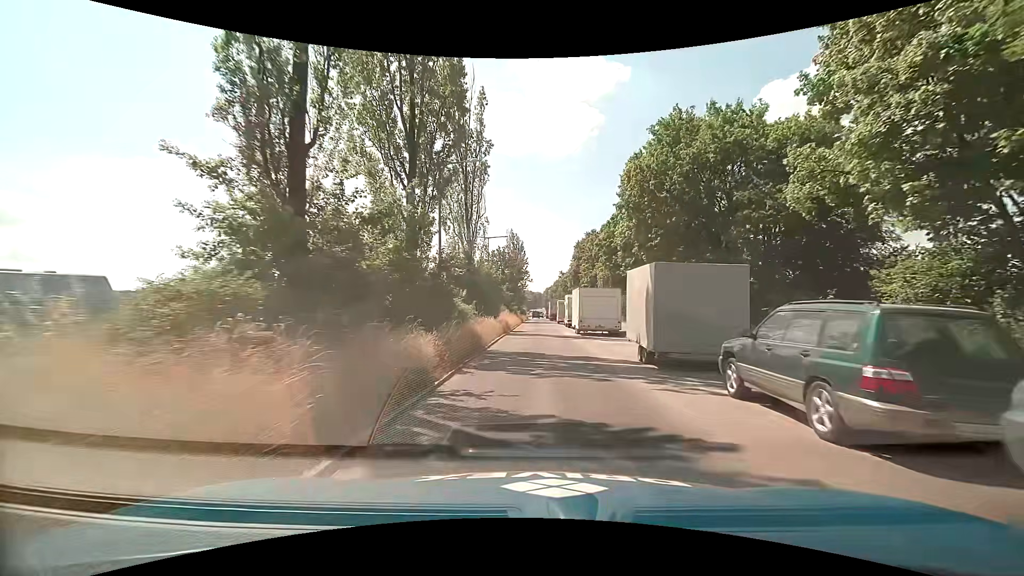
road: secondary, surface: asphalt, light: Day
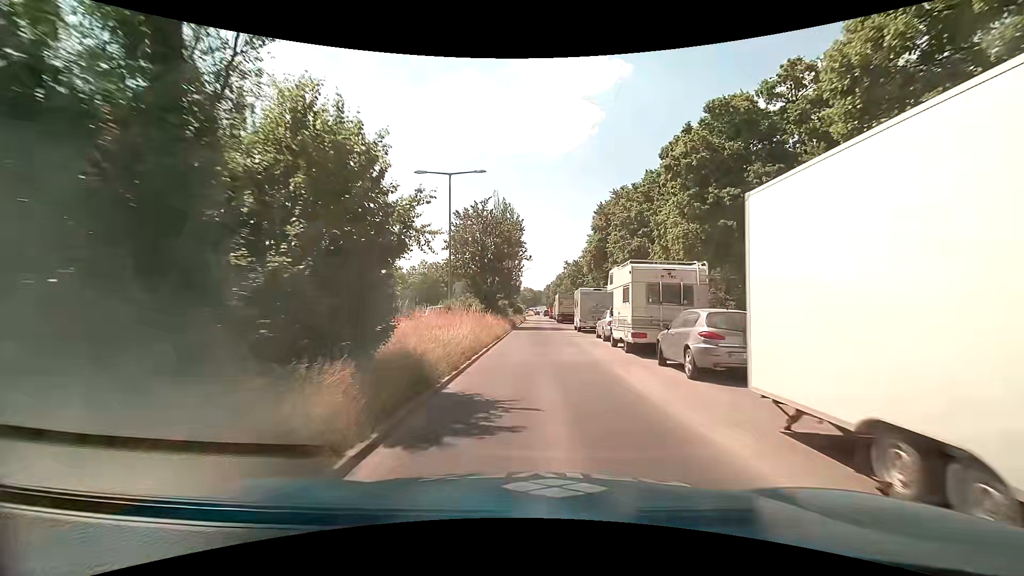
(+0.2, +28.1) m; +1°
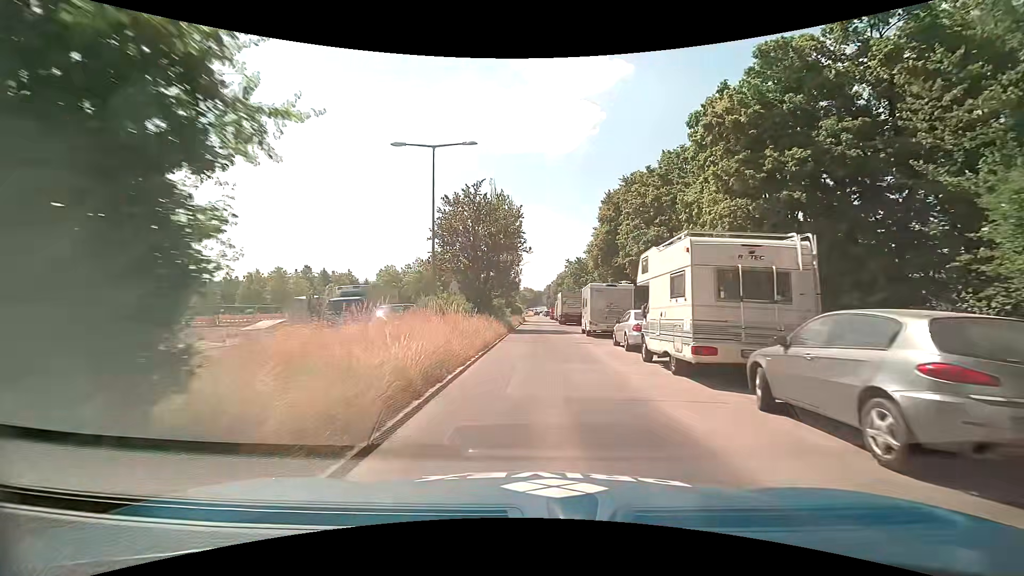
(0.0, +5.6) m; 0°
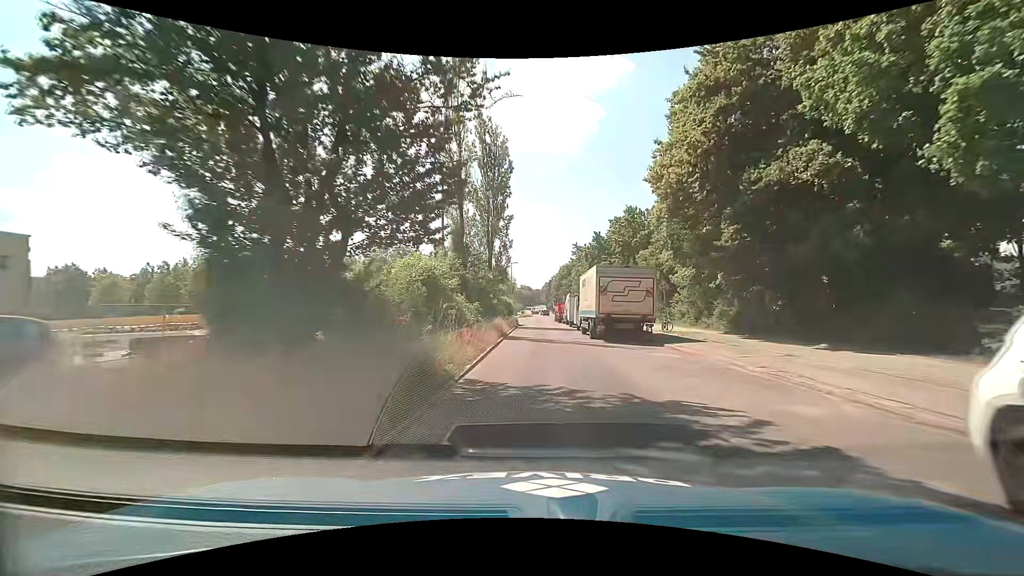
(0.0, +28.9) m; 0°
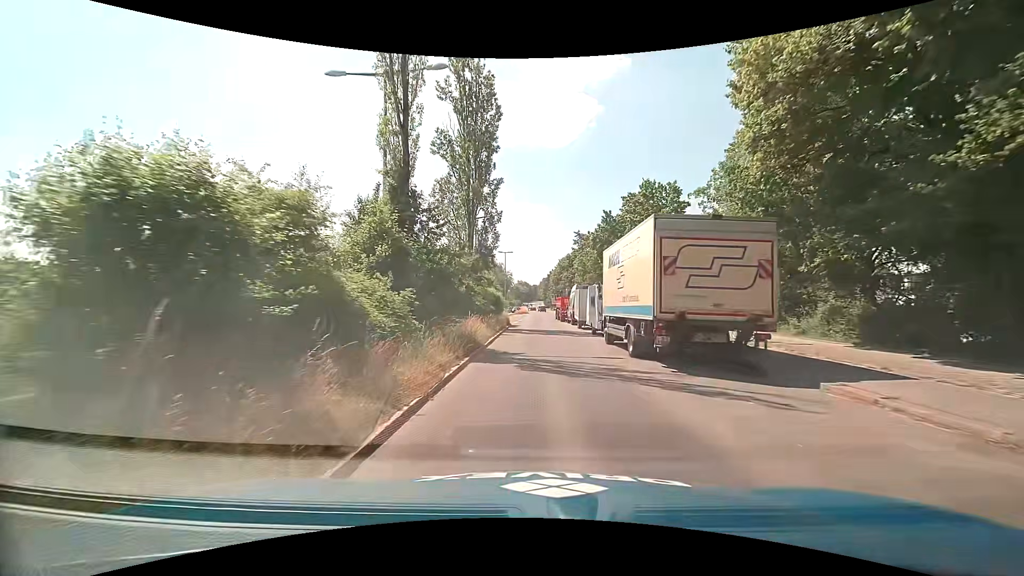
(+0.1, +11.1) m; +1°
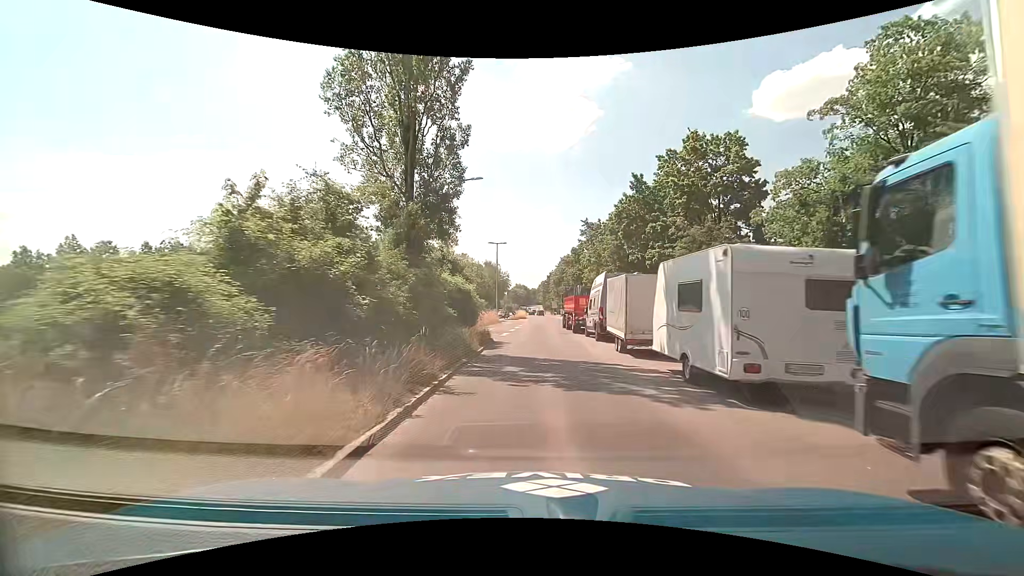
(-0.1, +15.6) m; 0°
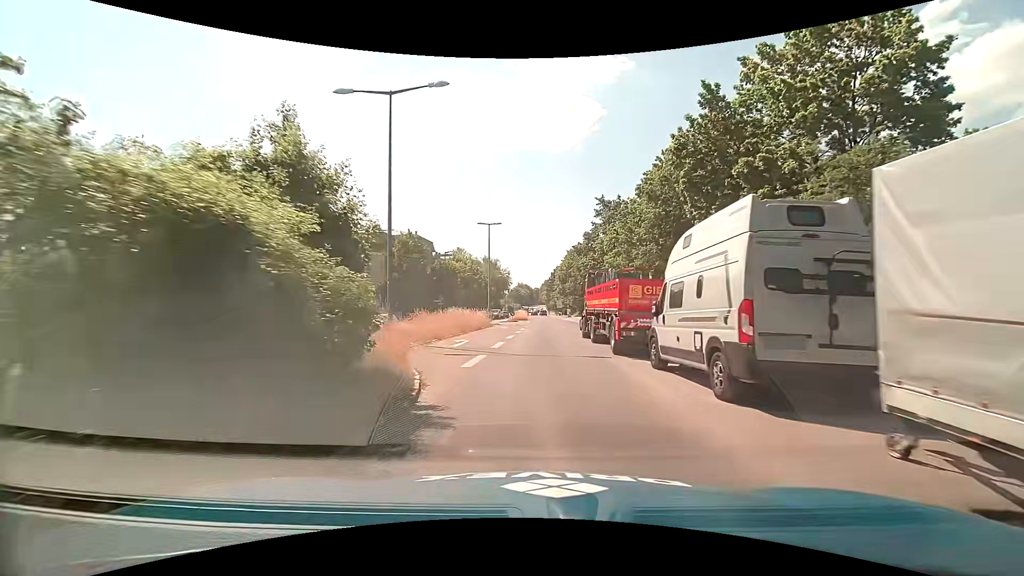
(+0.1, +14.7) m; -1°
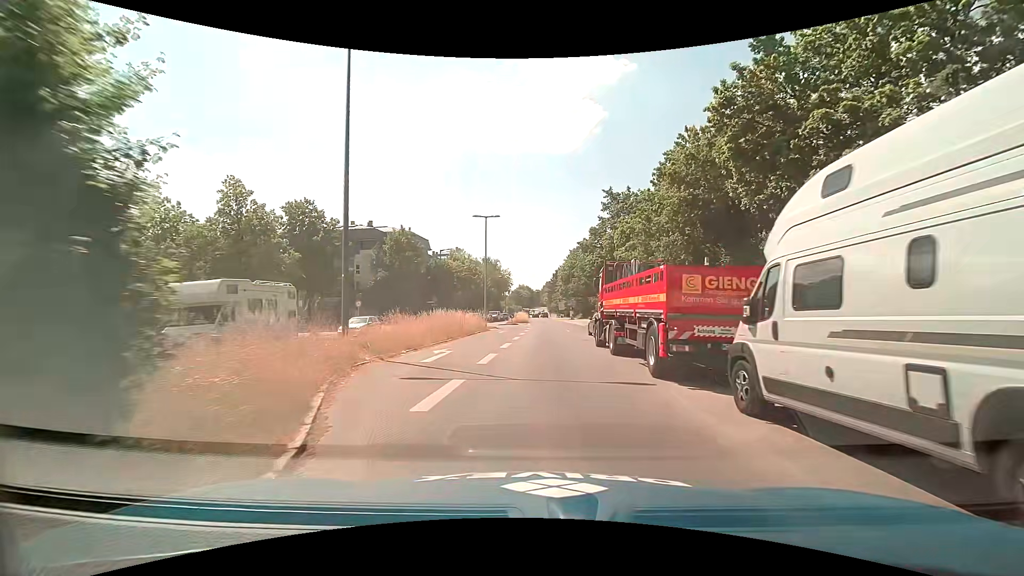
(0.0, +4.9) m; 0°
